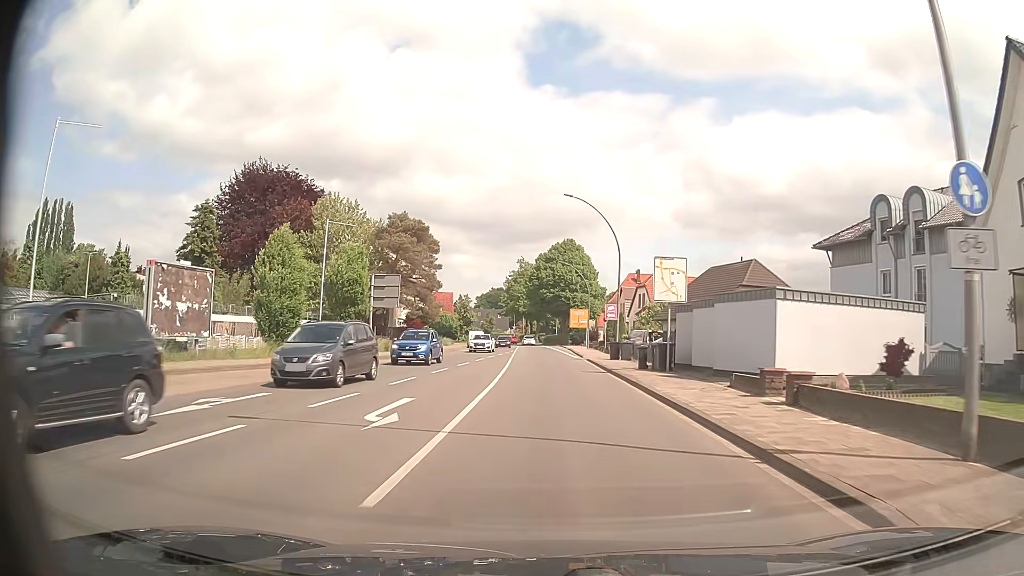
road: primary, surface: asphalt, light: Day
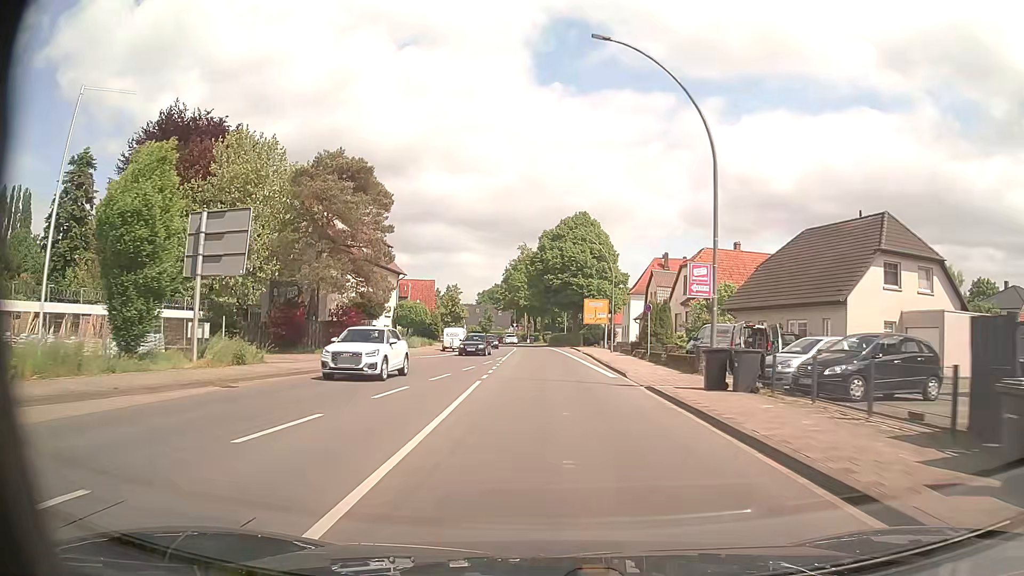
(-0.2, +22.5) m; -1°
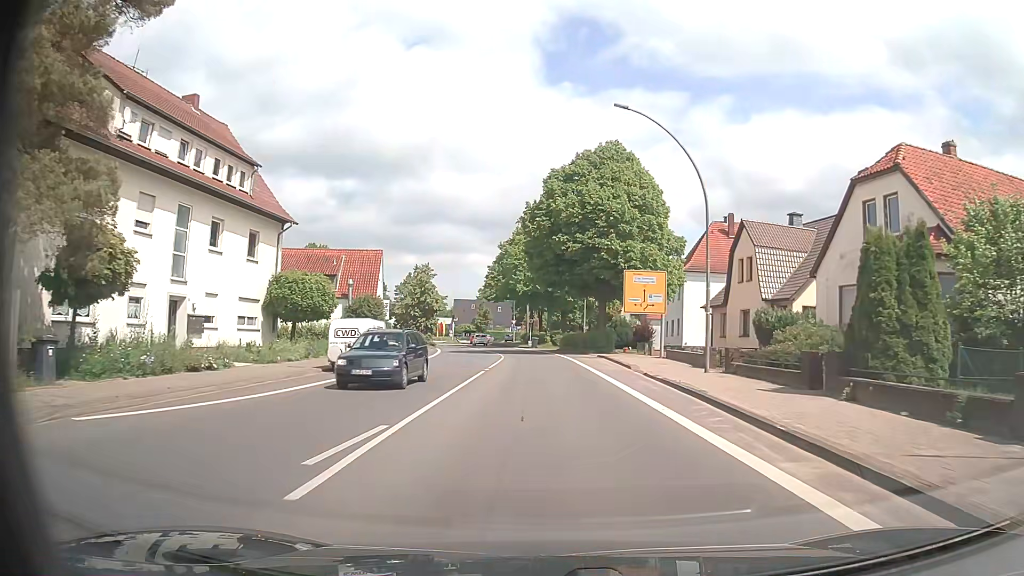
(-0.2, +30.9) m; 0°
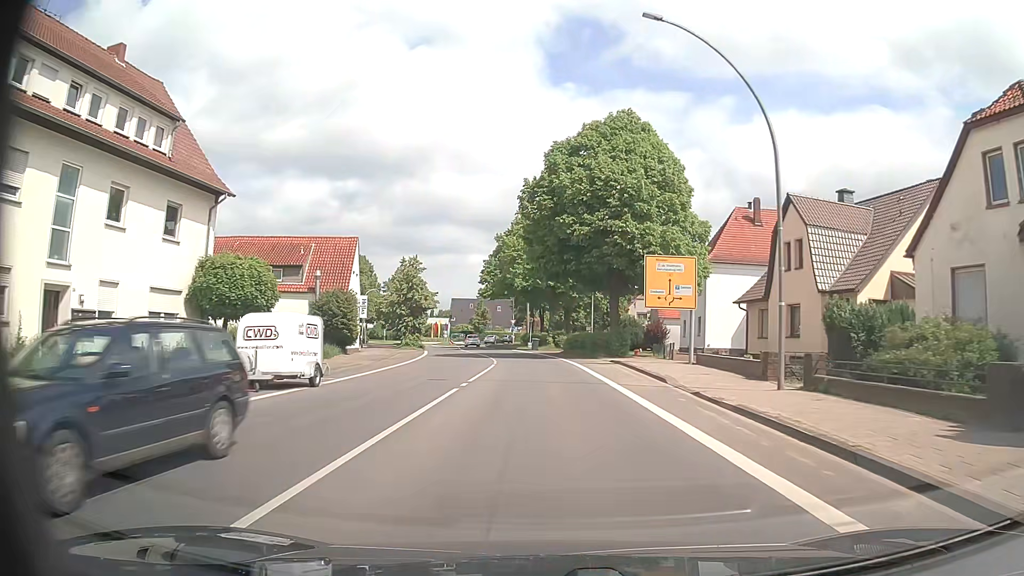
(-0.1, +7.8) m; 0°
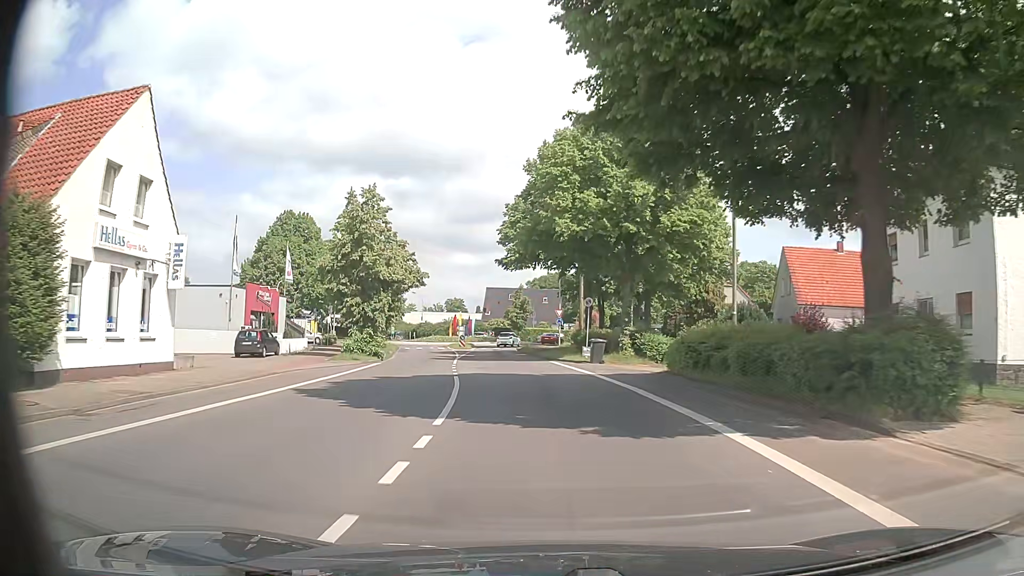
(-0.8, +31.4) m; -4°
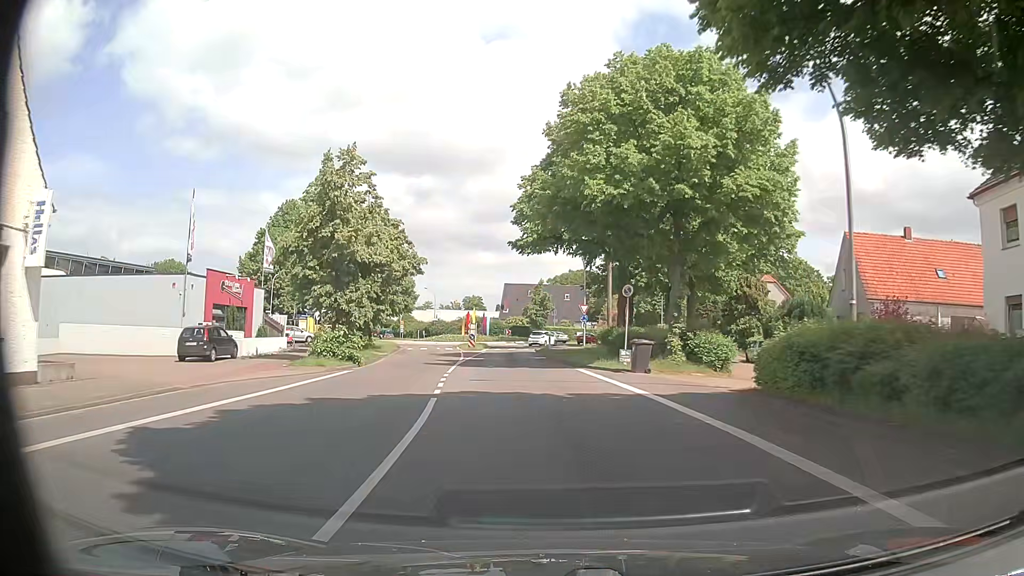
(-0.2, +7.7) m; -2°
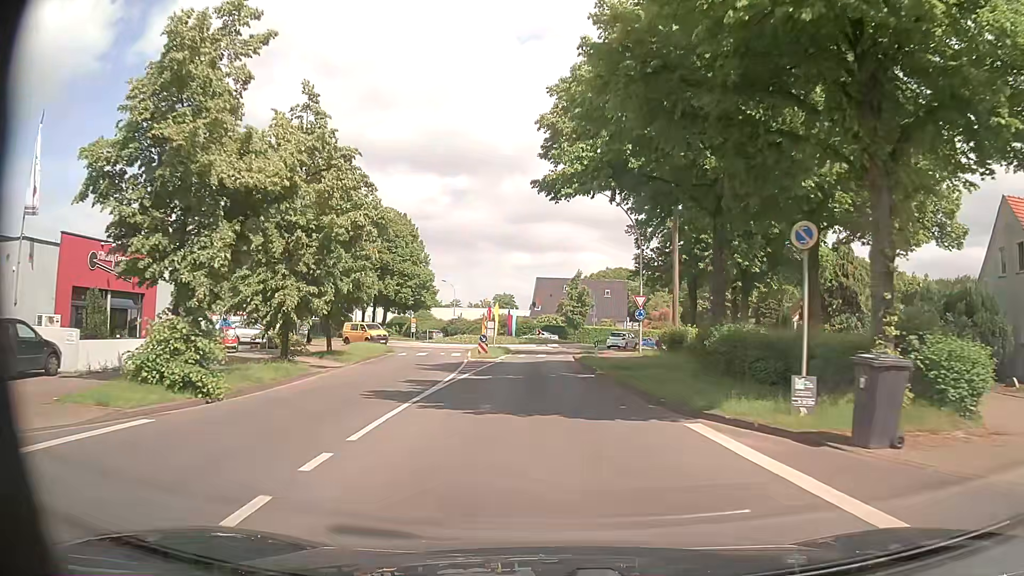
(-0.4, +14.3) m; -3°
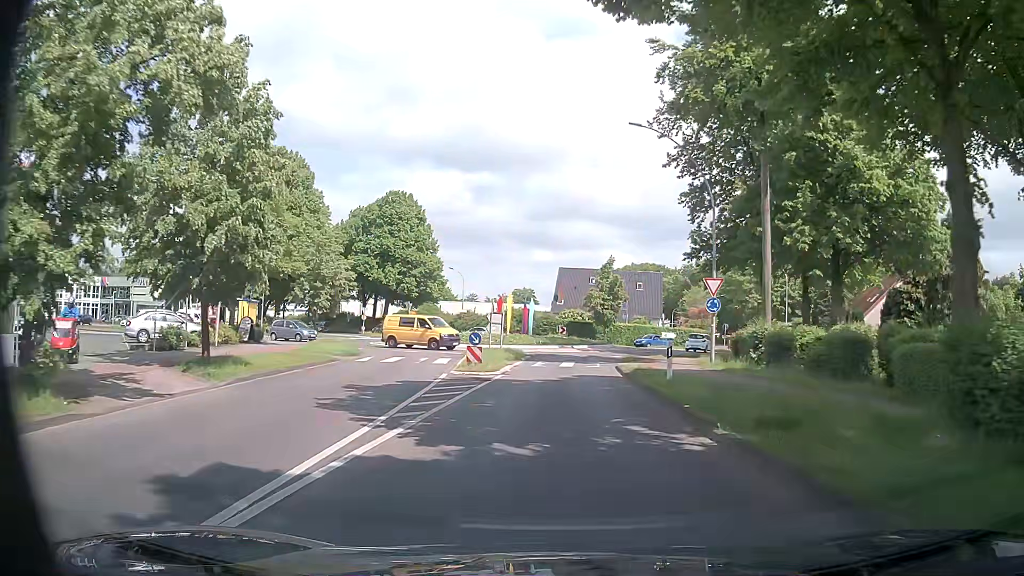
(-0.2, +12.7) m; -2°
(0, +10) (0, +20) (+1, +30) (+4, +39) (+9, +48) (+8, +58) (0, +64) (-9, +68) (-16, +75) (-23, +83) m
